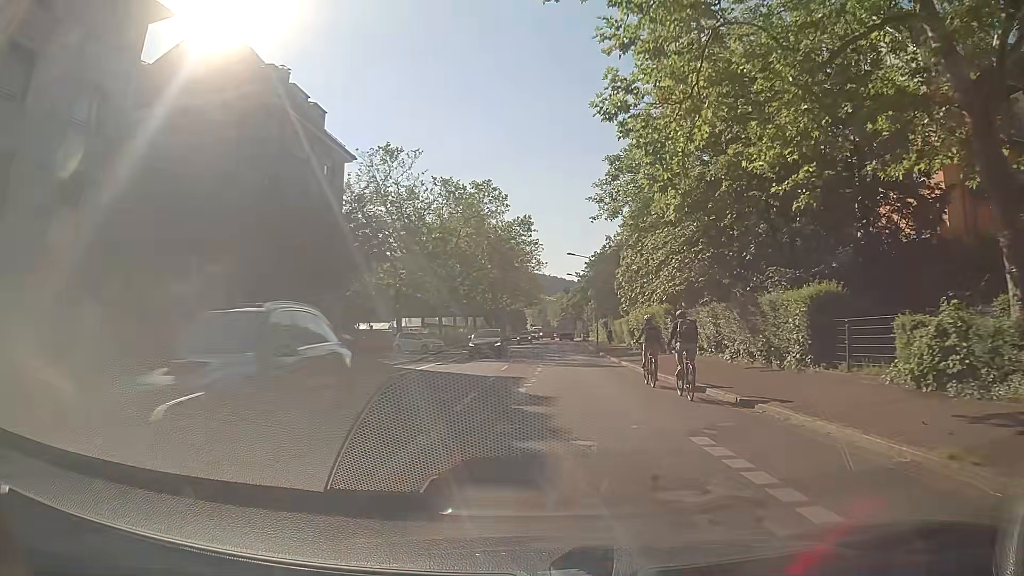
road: secondary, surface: asphalt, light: Day
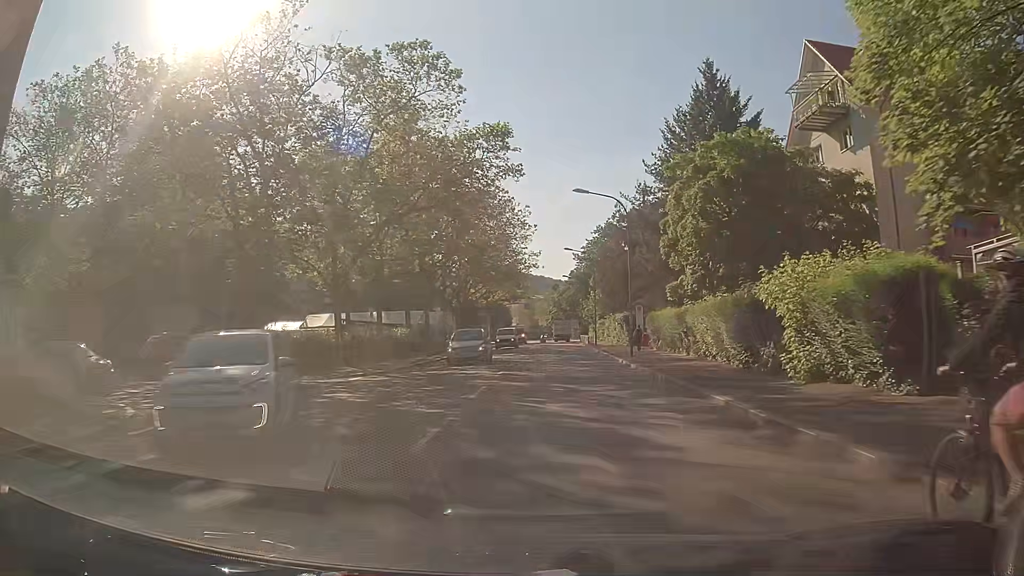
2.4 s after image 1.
(+0.1, +28.1) m; +1°
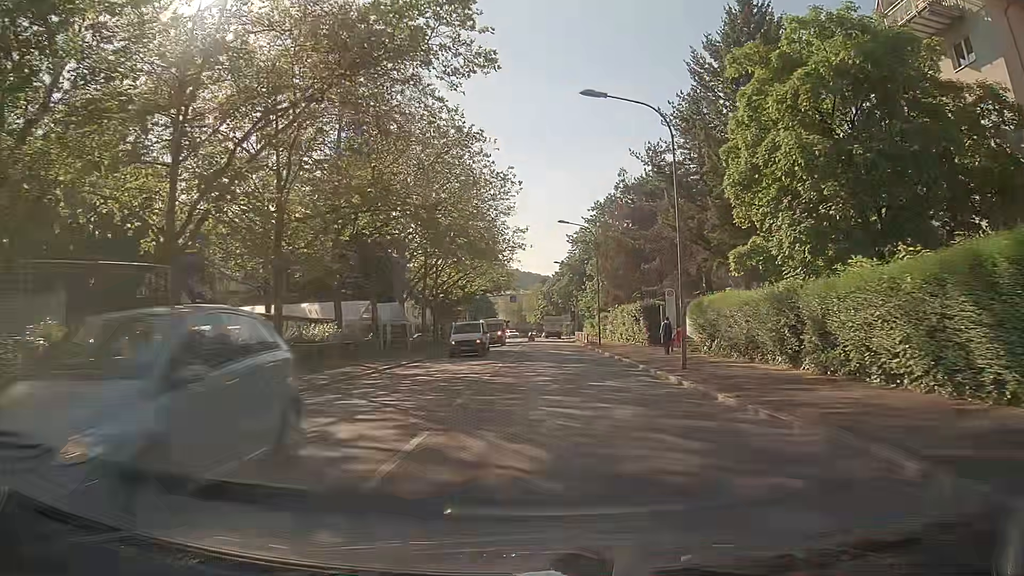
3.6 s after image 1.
(+0.2, +14.1) m; +1°
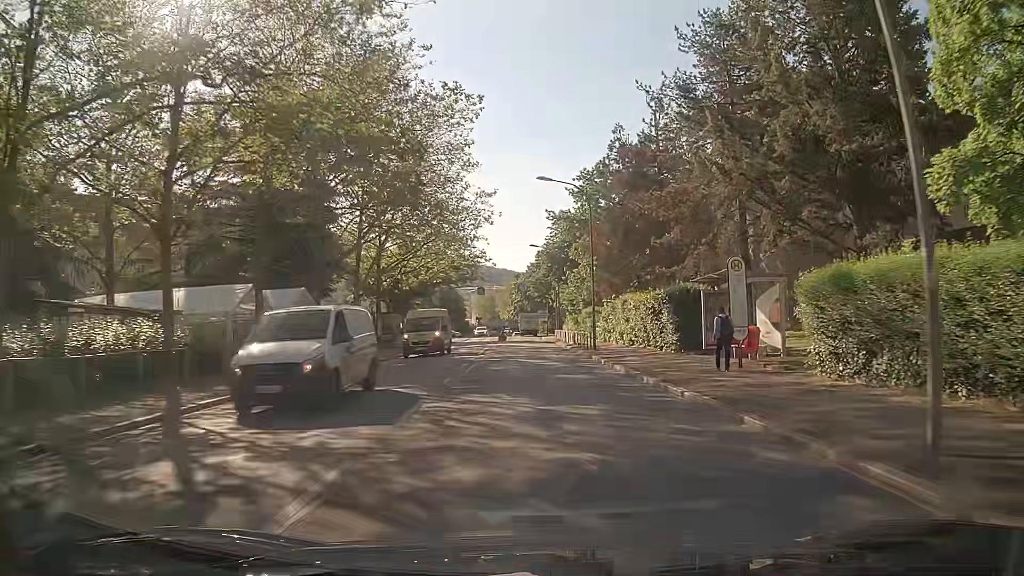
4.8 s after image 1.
(+0.2, +13.9) m; +2°
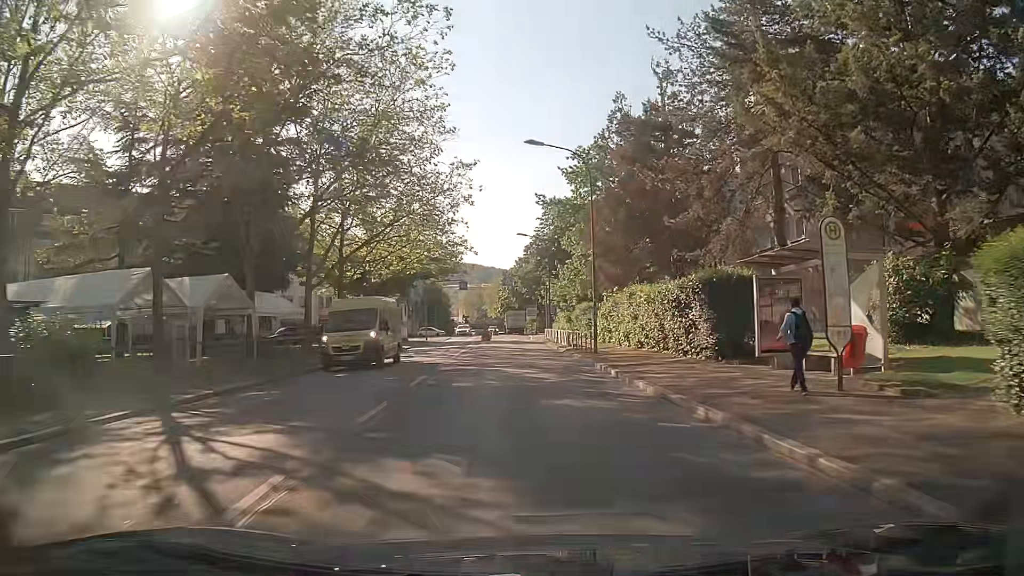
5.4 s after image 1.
(0.0, +6.9) m; 0°
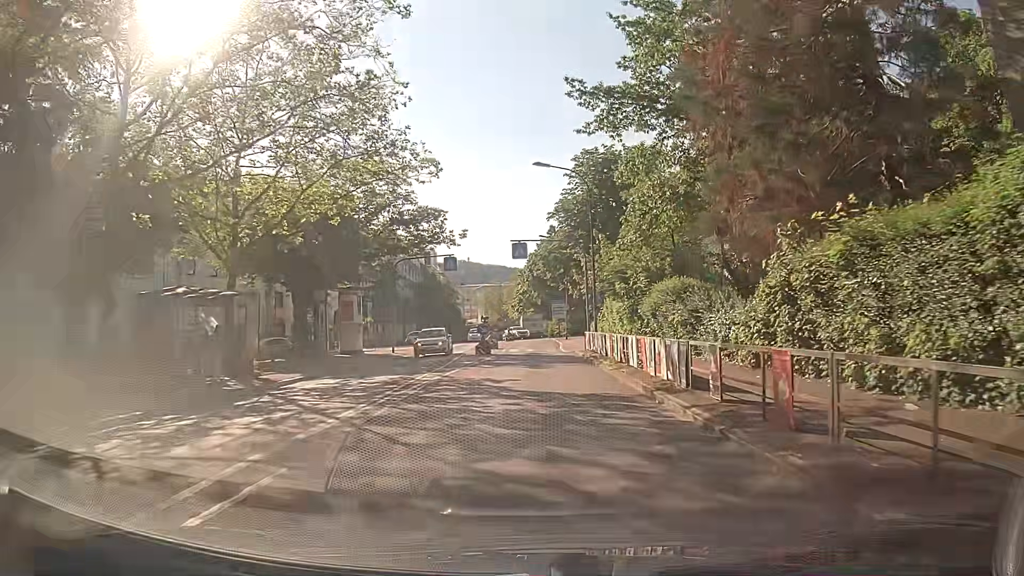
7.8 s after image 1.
(0.0, +25.6) m; -1°
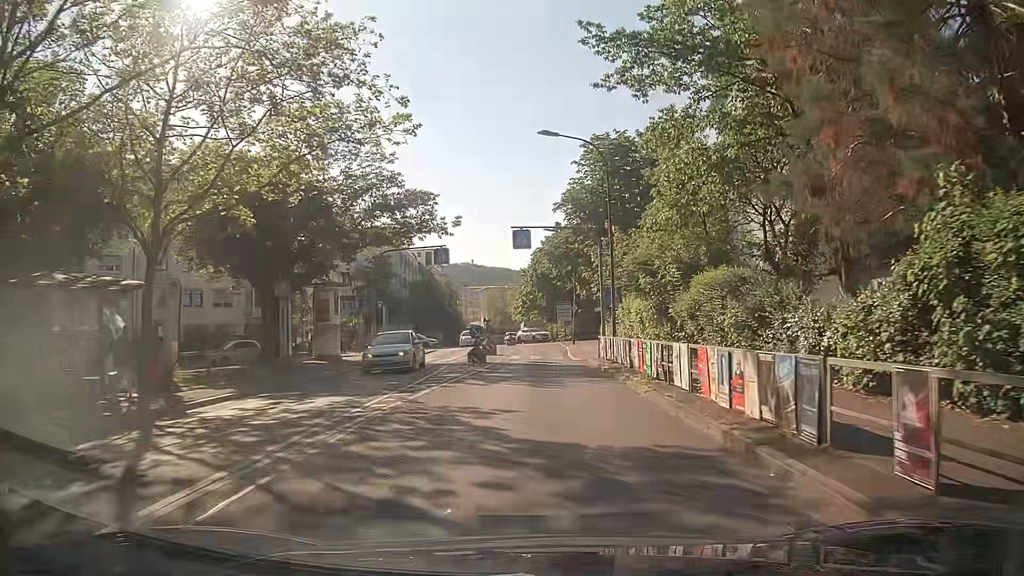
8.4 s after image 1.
(0.0, +5.8) m; 0°
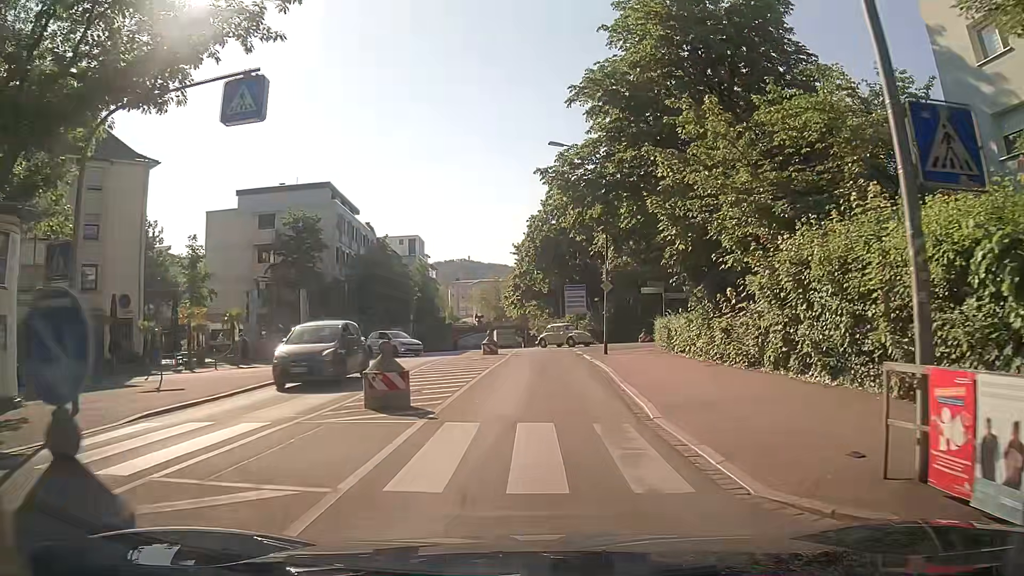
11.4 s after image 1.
(-0.1, +25.4) m; 0°
